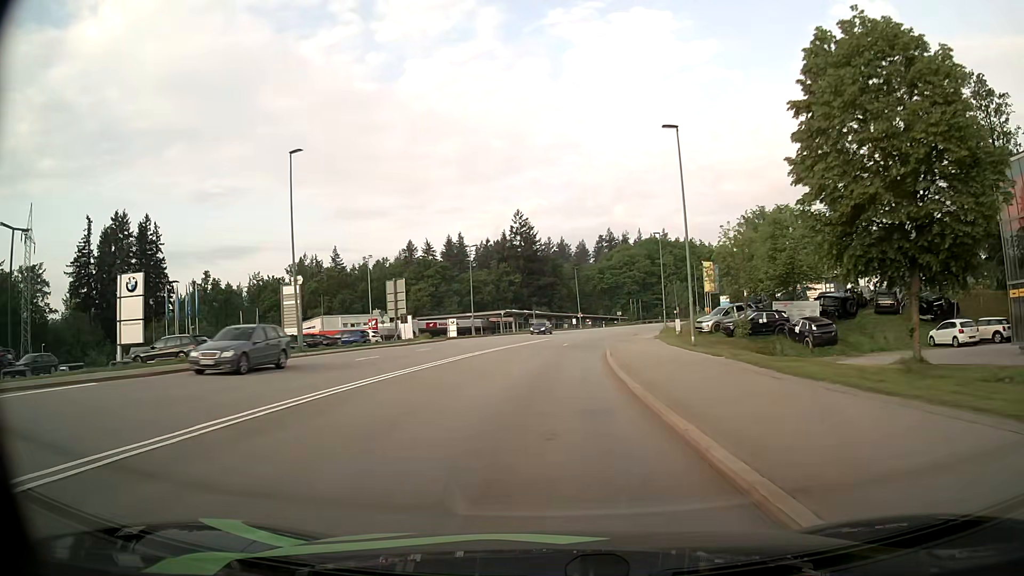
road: secondary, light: Day
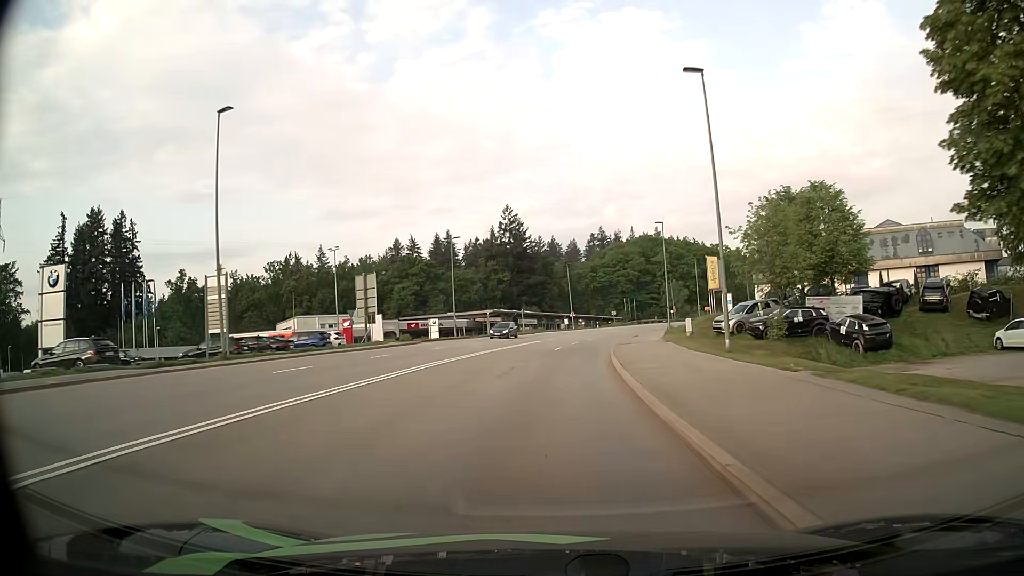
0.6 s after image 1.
(0.0, +7.5) m; +1°
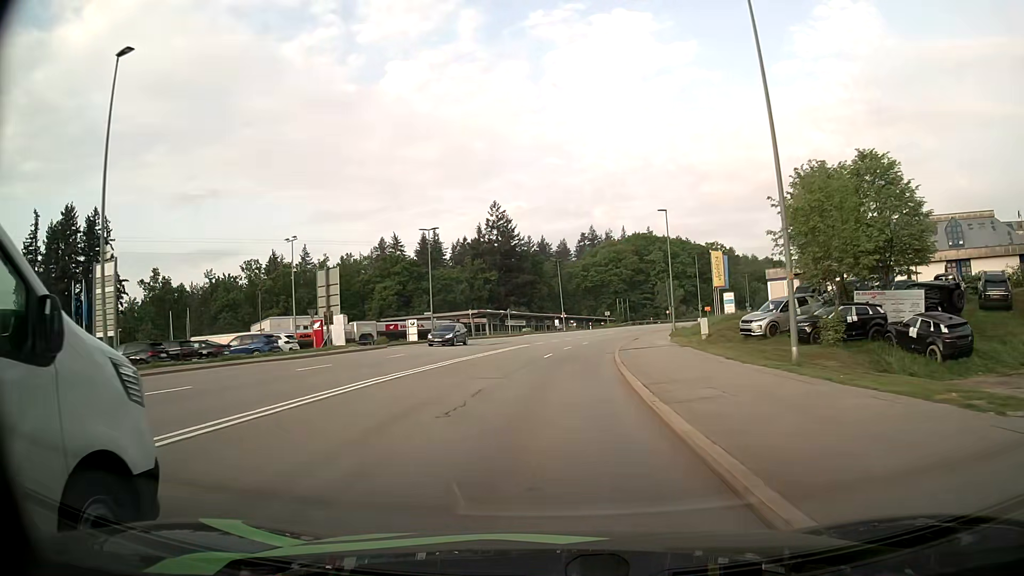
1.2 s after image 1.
(0.0, +7.5) m; +1°
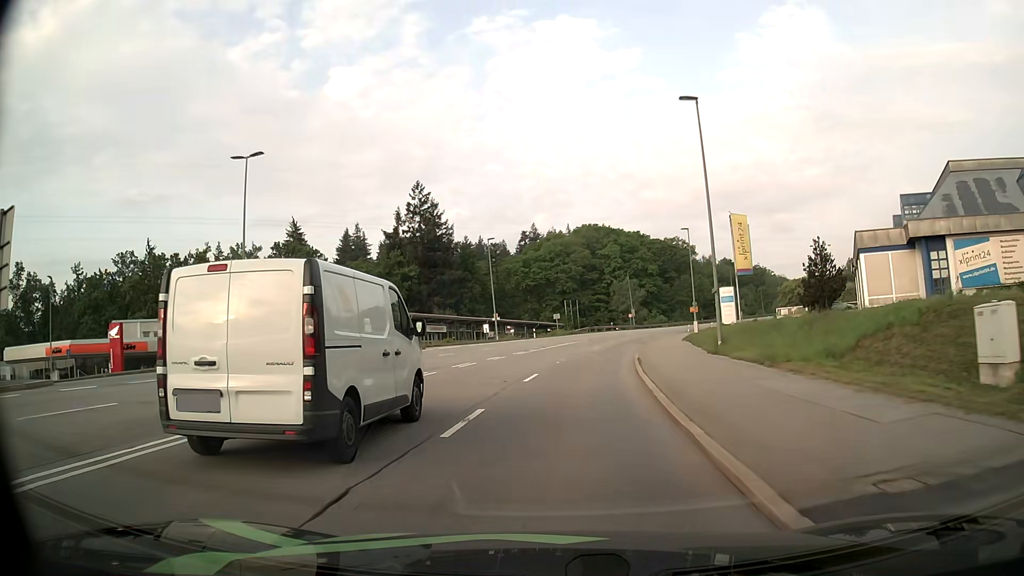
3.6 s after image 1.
(+1.3, +29.6) m; +5°
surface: asphalt
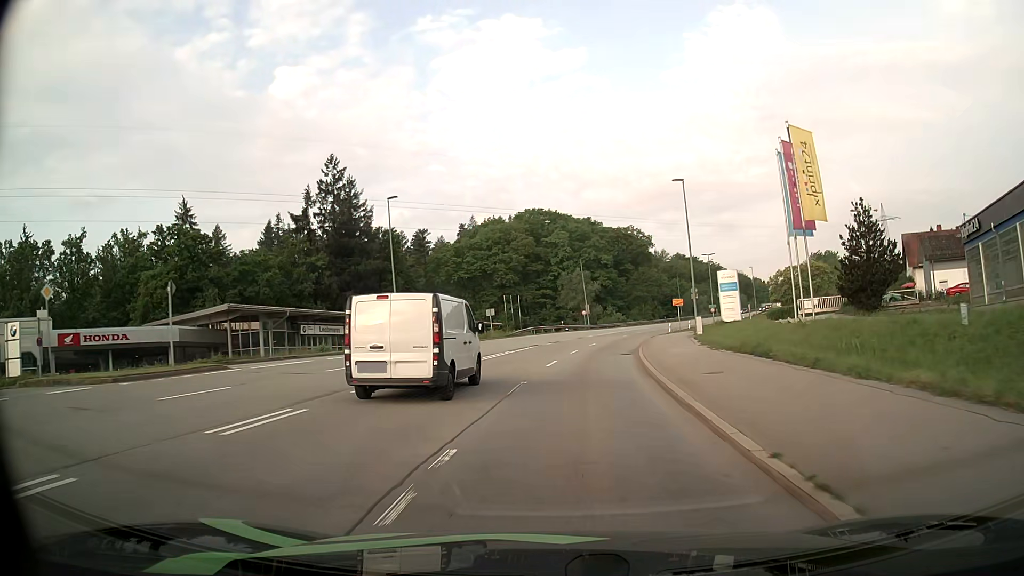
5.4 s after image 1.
(+0.8, +21.9) m; +4°
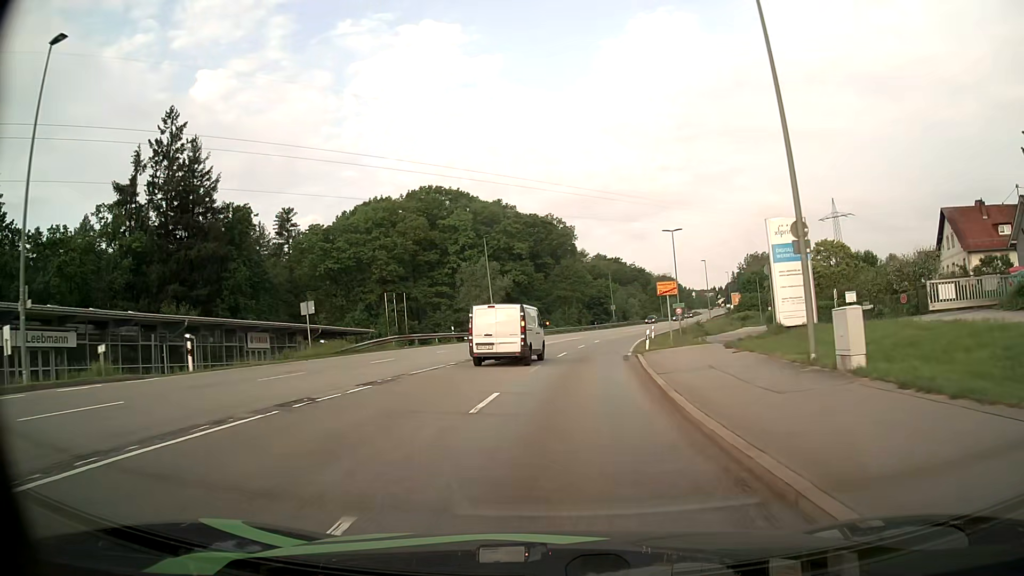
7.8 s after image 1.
(+2.2, +29.8) m; +8°
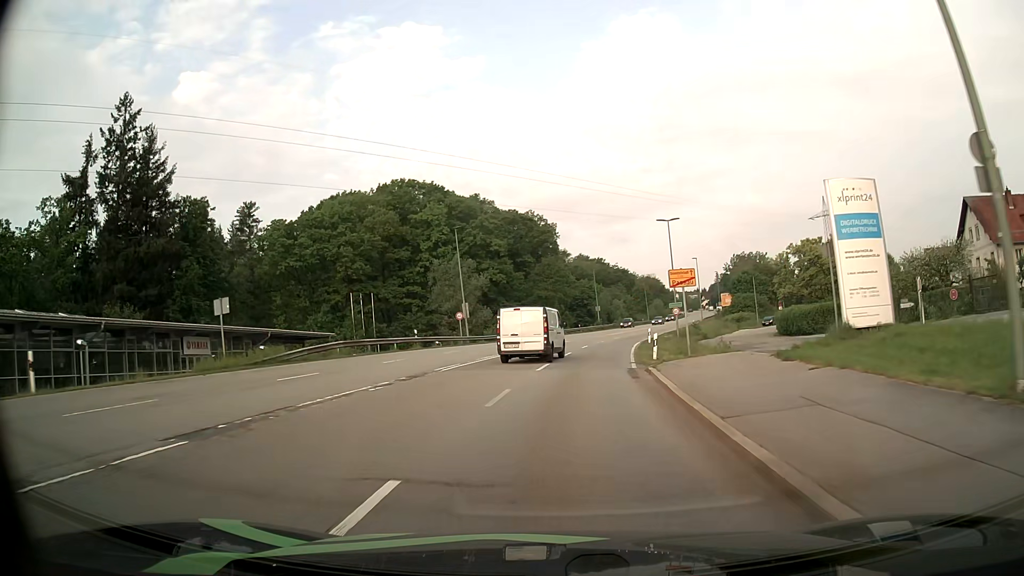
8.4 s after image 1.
(+0.1, +7.6) m; +1°
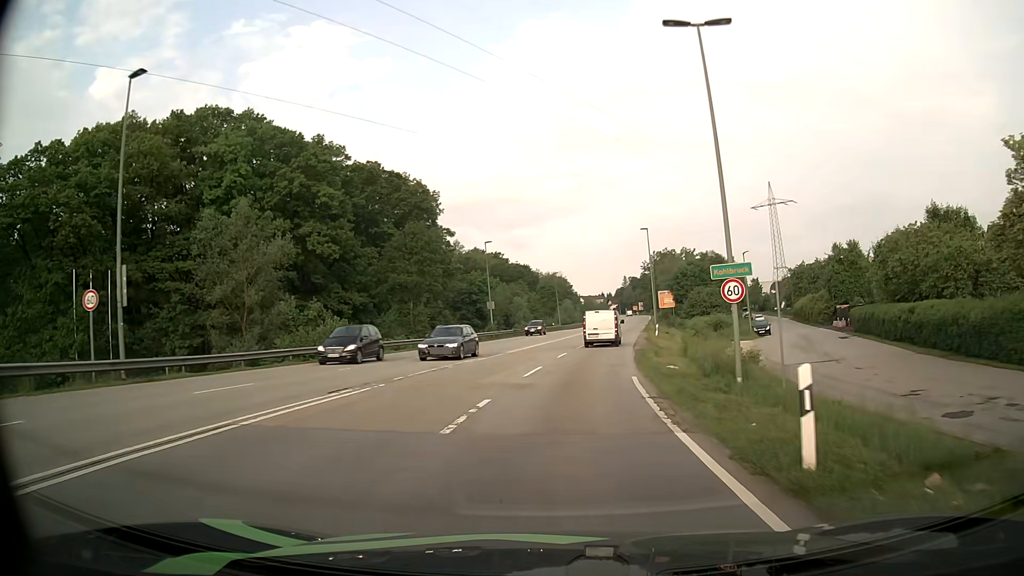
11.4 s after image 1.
(+3.0, +38.5) m; +8°
(0, +10) (+1, +20) (+2, +30) (+3, +40) (+5, +50) (+6, +60) (+8, +69) (+10, +79) (+11, +89) (+13, +99) m
